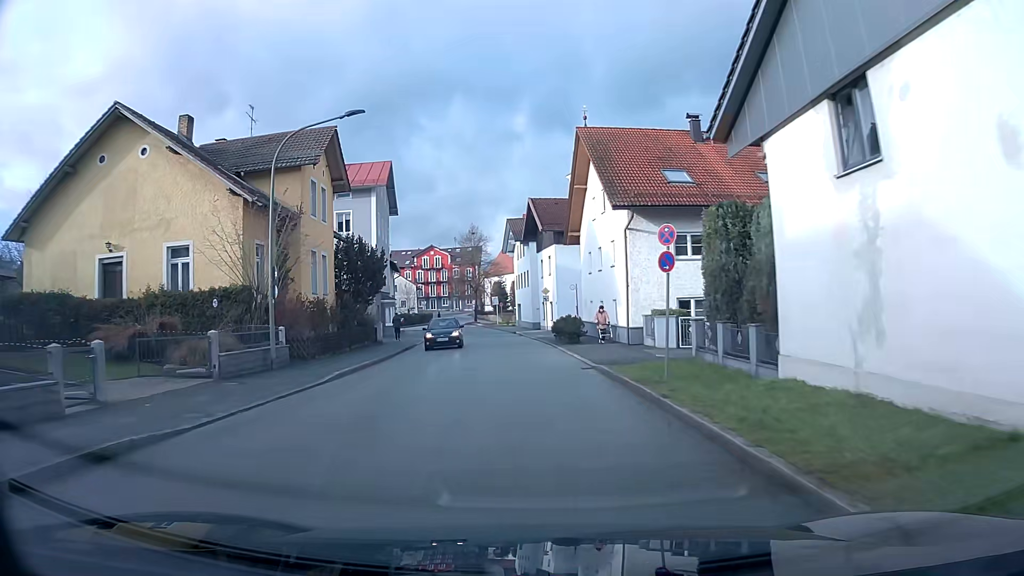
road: unclassified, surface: asphalt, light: Day
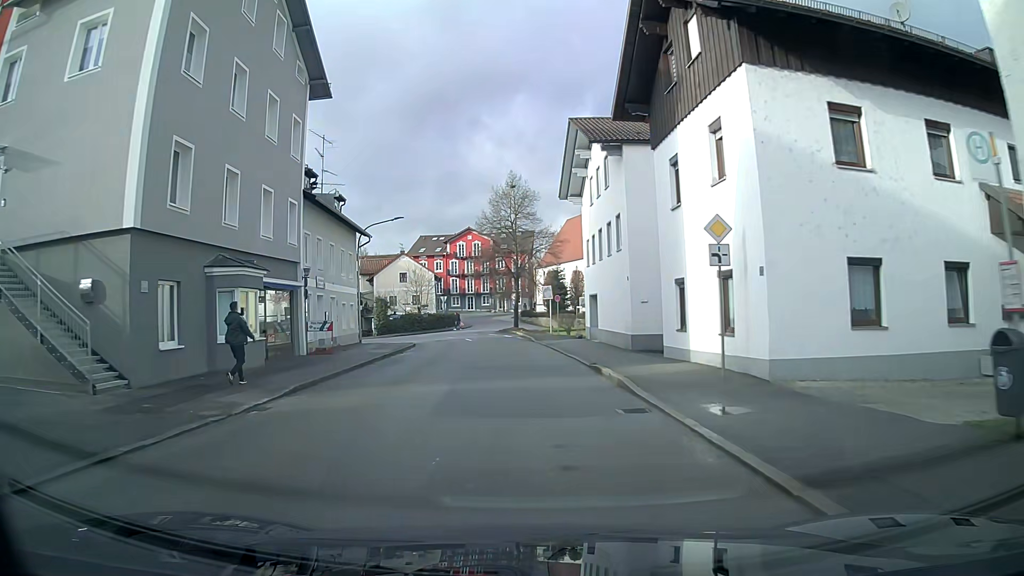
(-1.3, +34.1) m; -4°
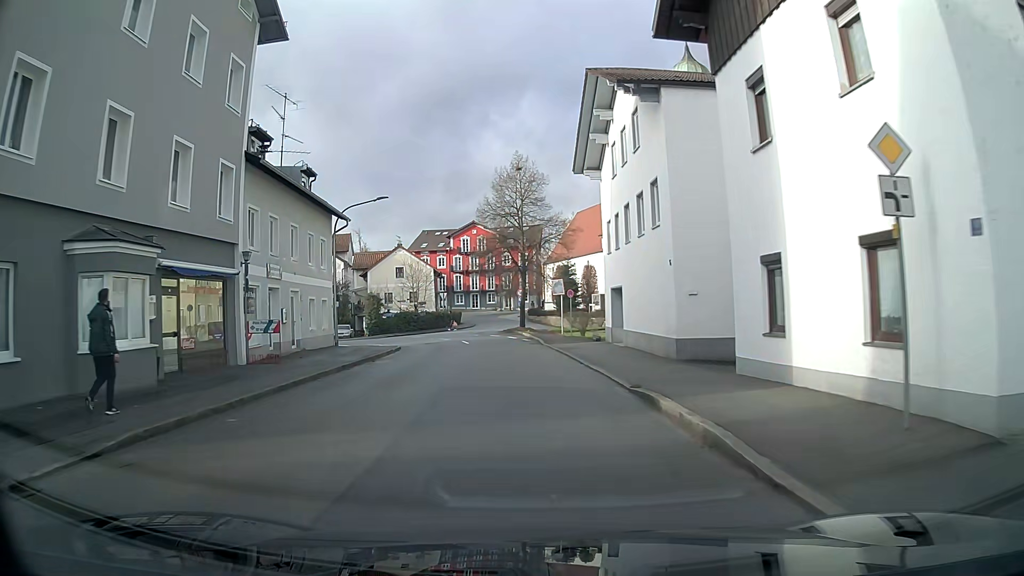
(0.0, +6.4) m; 0°
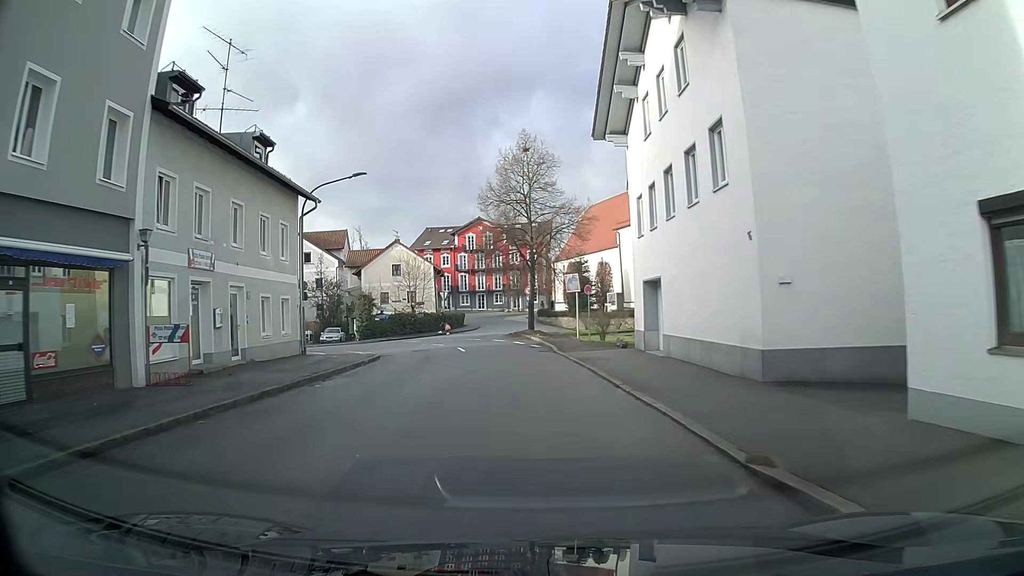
(-0.1, +6.2) m; -2°
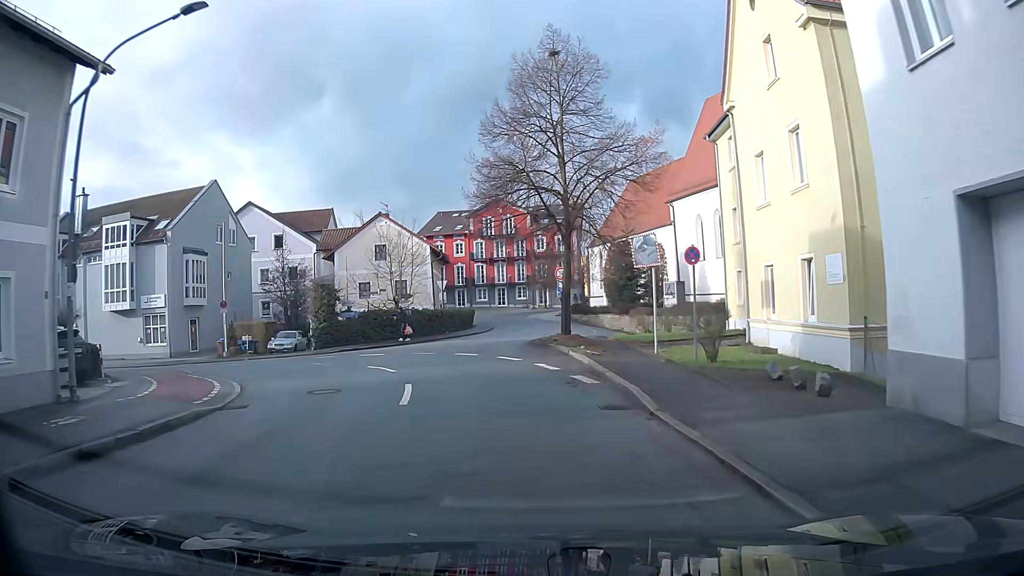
(-0.6, +16.4) m; -4°
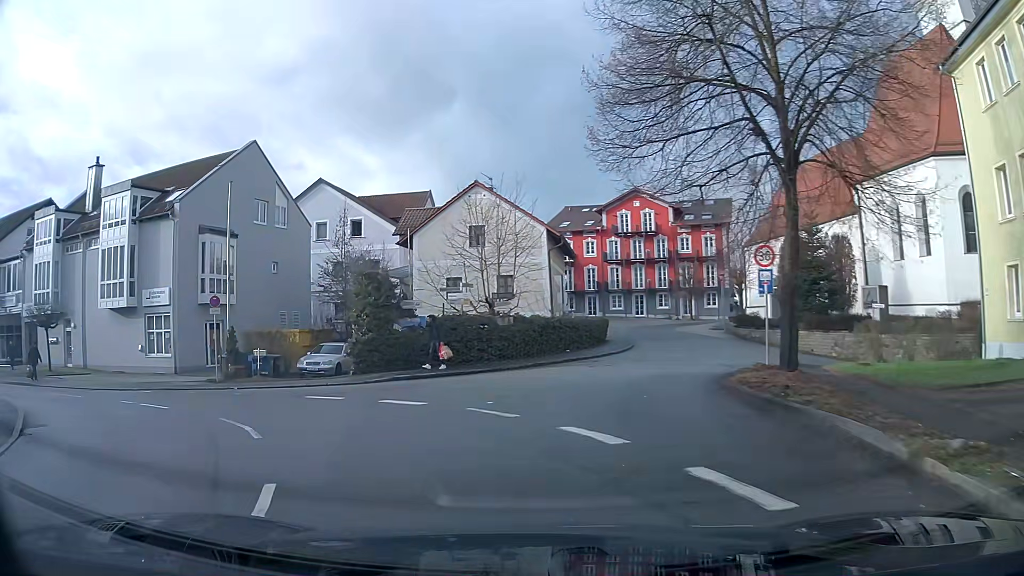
(-1.0, +13.5) m; -13°
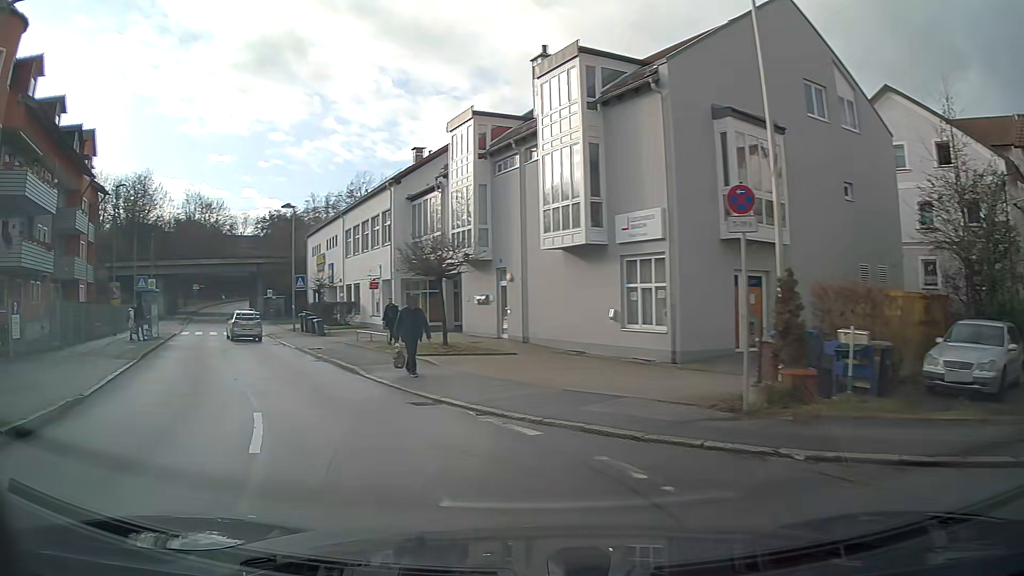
(-5.6, +13.9) m; -47°
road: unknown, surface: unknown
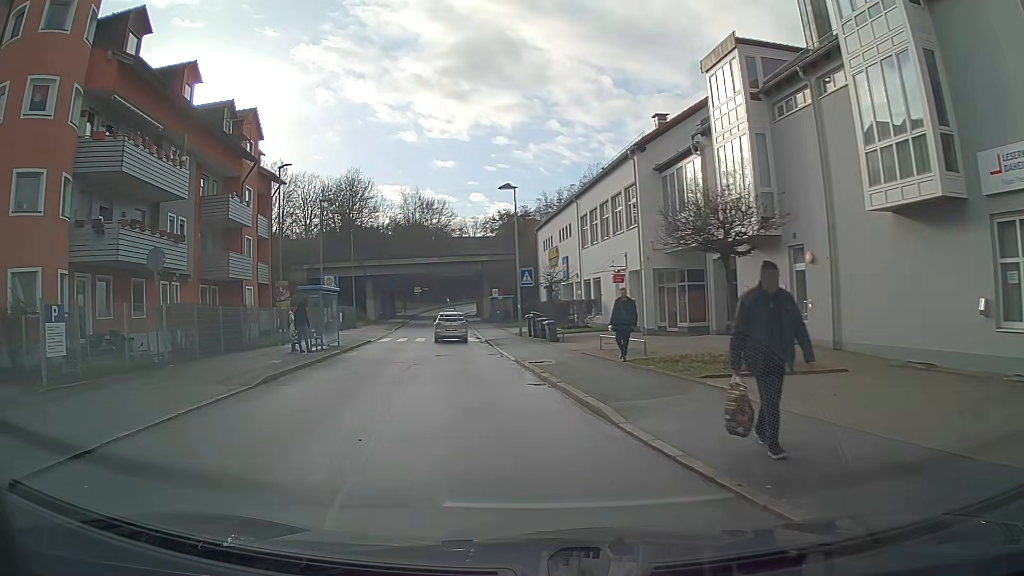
(-1.3, +7.5) m; -17°
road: unclassified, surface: asphalt
(-1, +10) (-2, +20) (-3, +30) (-4, +40) (-5, +50) (-6, +60) (-7, +70) (-9, +79) (-11, +89) (-12, +99) m
